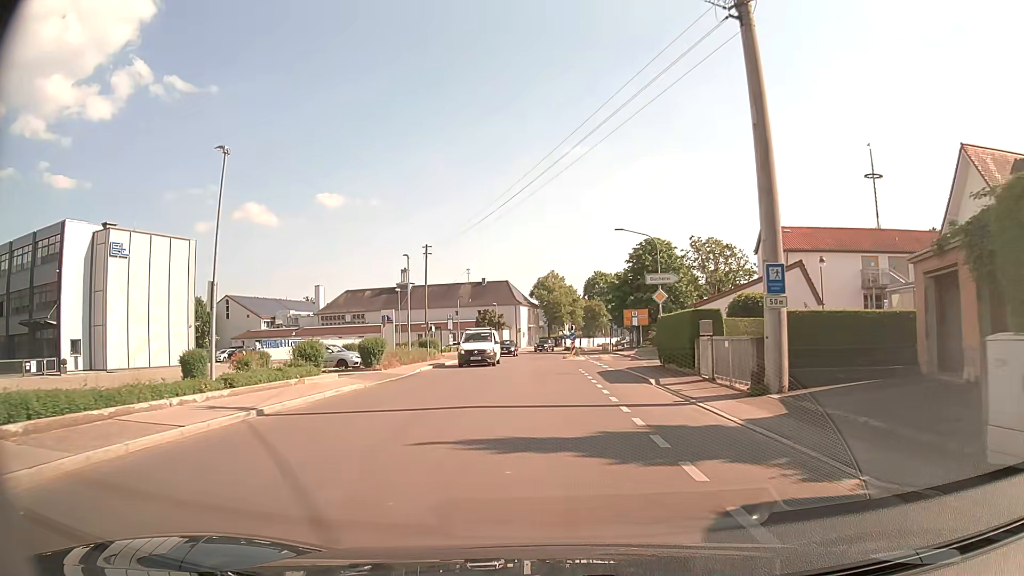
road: tertiary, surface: asphalt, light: Day
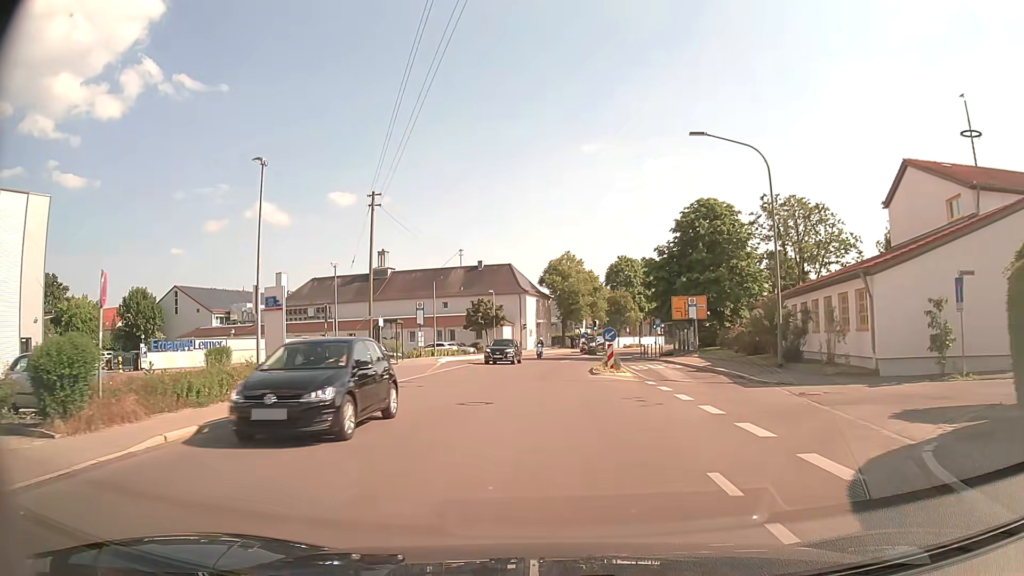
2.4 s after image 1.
(-0.2, +22.6) m; -1°
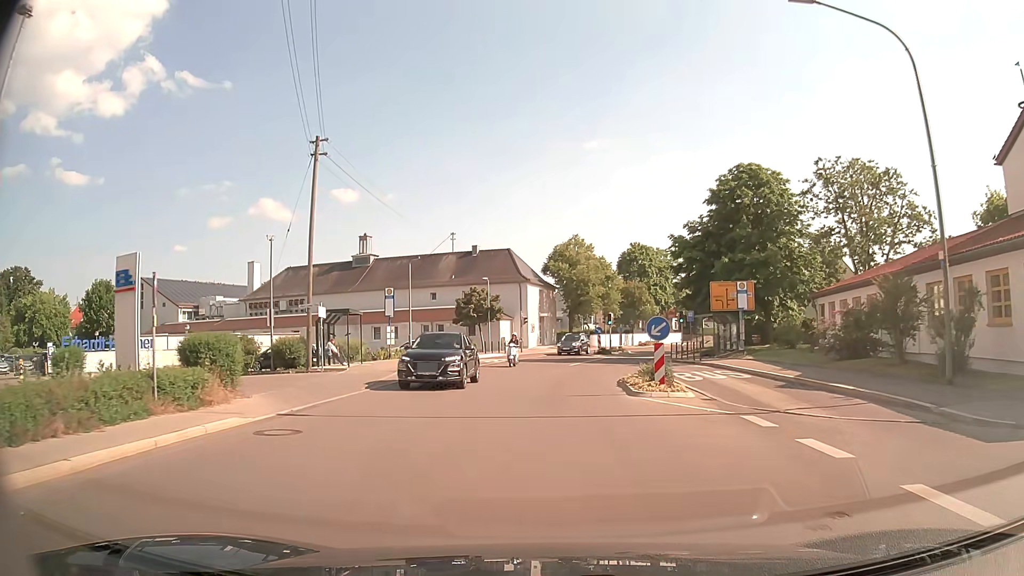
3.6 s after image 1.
(-0.1, +10.9) m; 0°
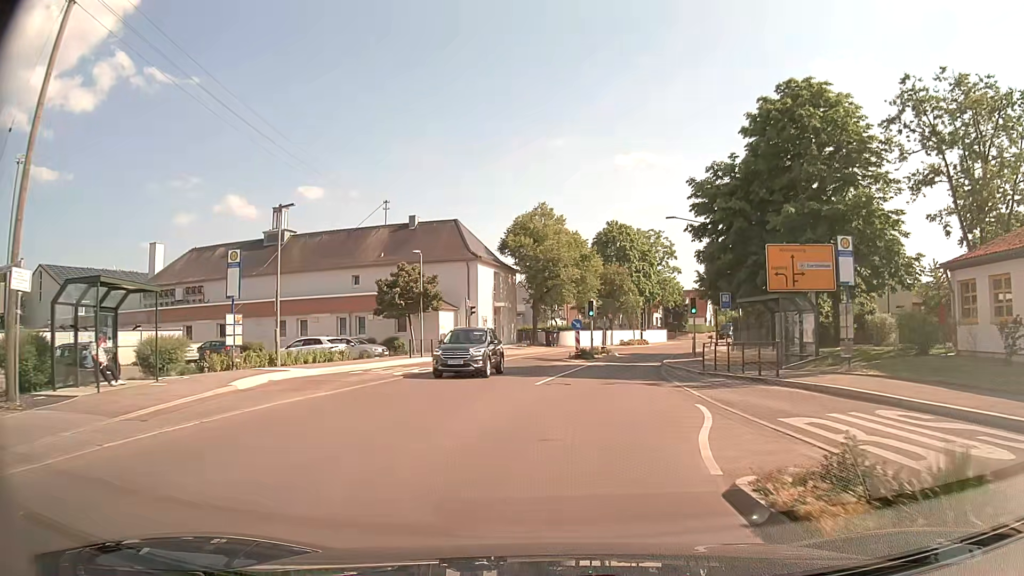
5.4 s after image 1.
(+0.3, +16.2) m; +3°
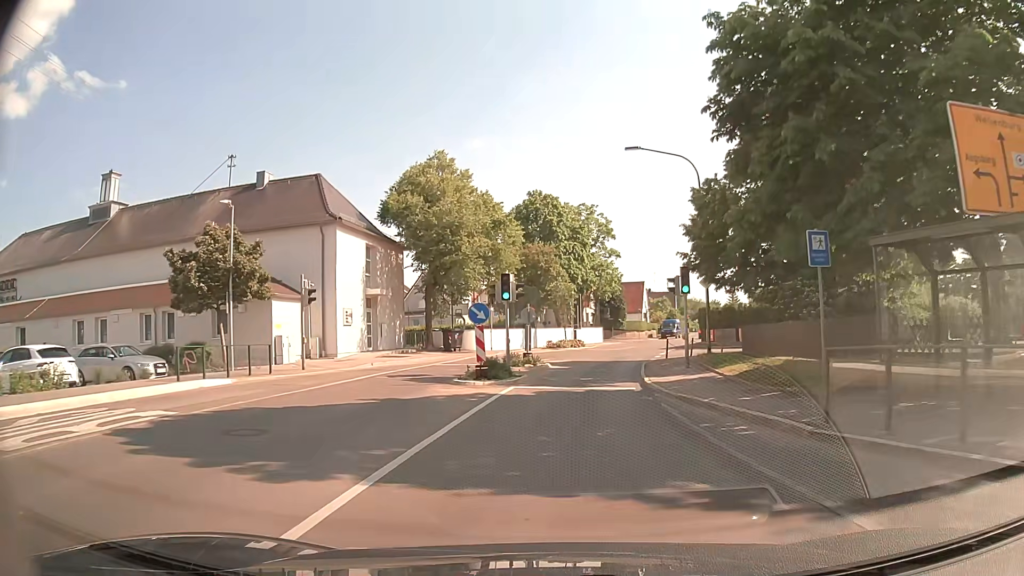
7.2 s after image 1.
(+1.0, +16.4) m; +7°
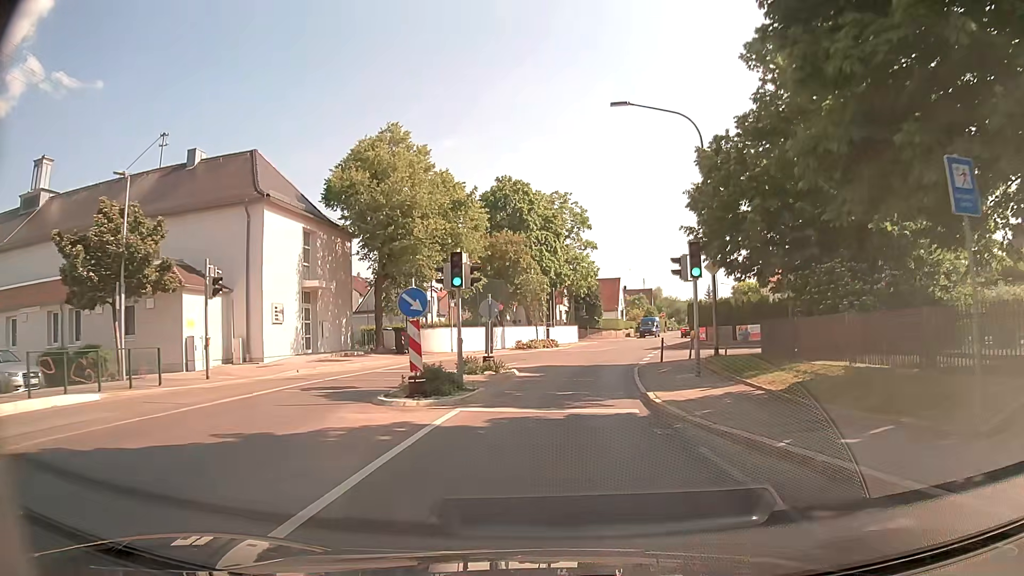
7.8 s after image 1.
(+0.1, +5.6) m; +3°
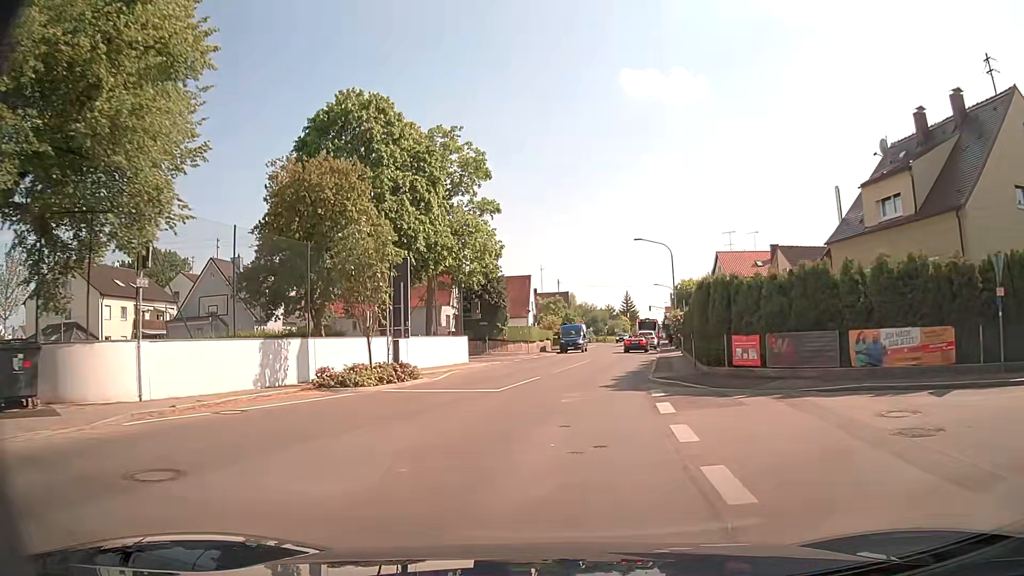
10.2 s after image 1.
(+1.5, +23.1) m; +7°
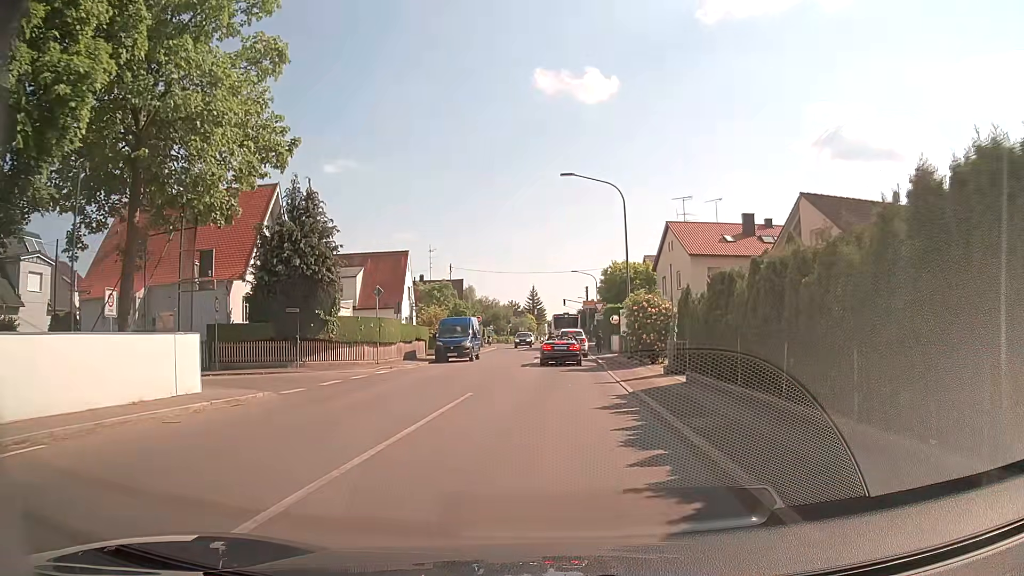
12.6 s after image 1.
(+1.8, +21.6) m; +9°
(0, +10) (0, +20) (+1, +30) (+1, +40) (+1, +50) (+1, +60) (+2, +70) (+2, +80) (+2, +90) (+3, +100) m
